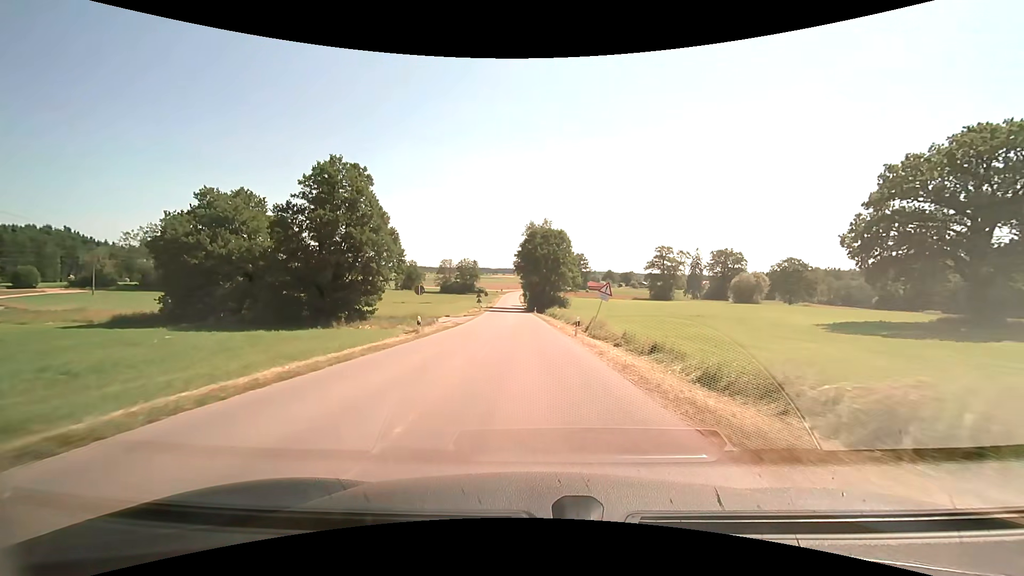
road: tertiary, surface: asphalt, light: Day
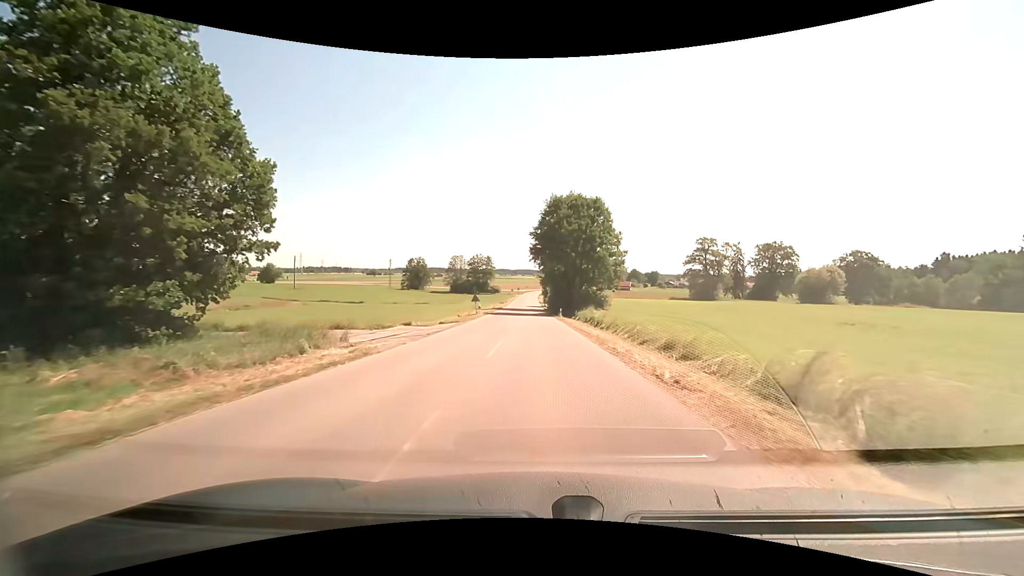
(-0.5, +24.8) m; -2°
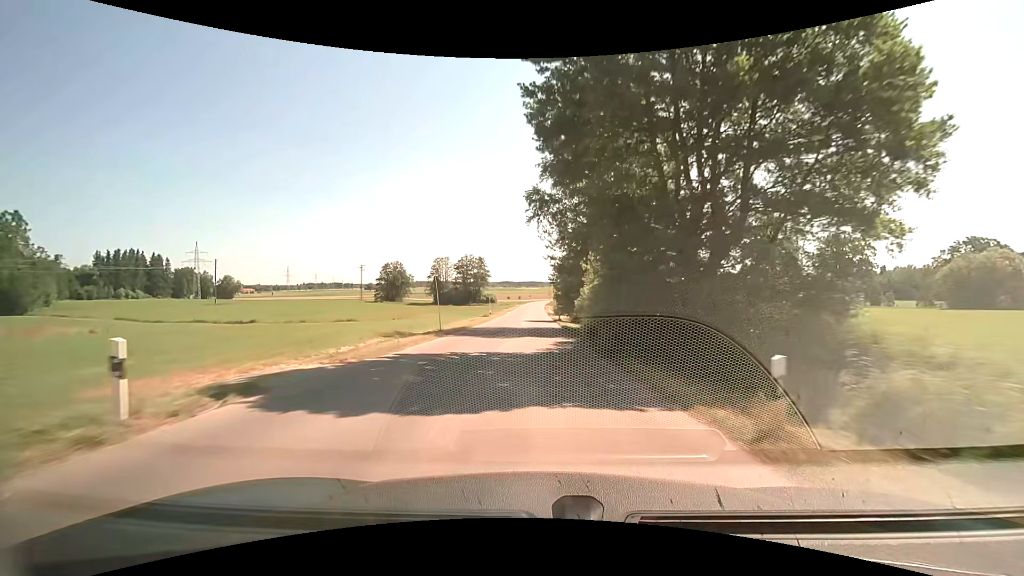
(-0.4, +43.9) m; -1°
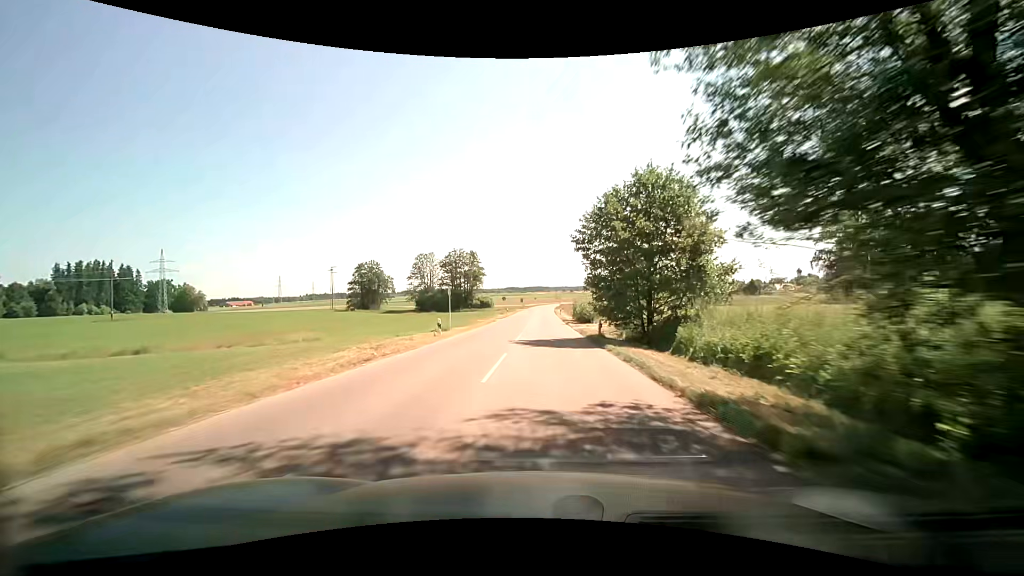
(-0.3, +32.7) m; -1°
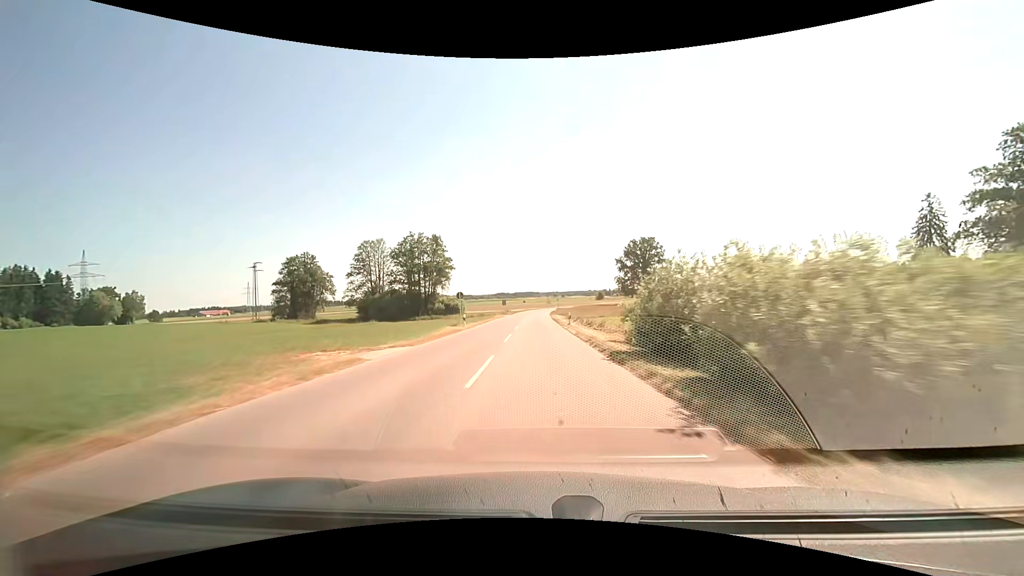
(+0.4, +37.3) m; +1°
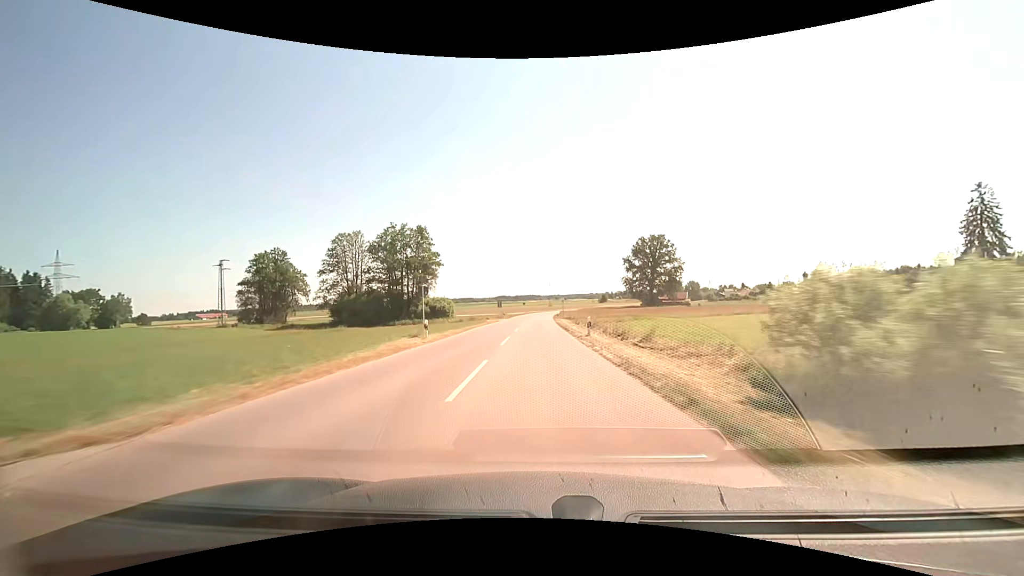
(-0.1, +13.4) m; 0°
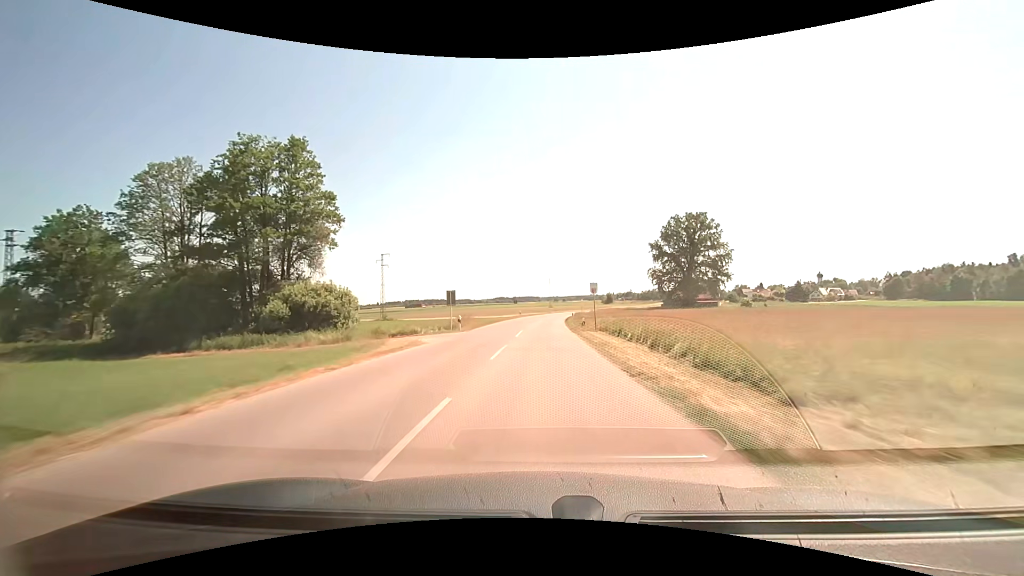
(0.0, +42.6) m; 0°
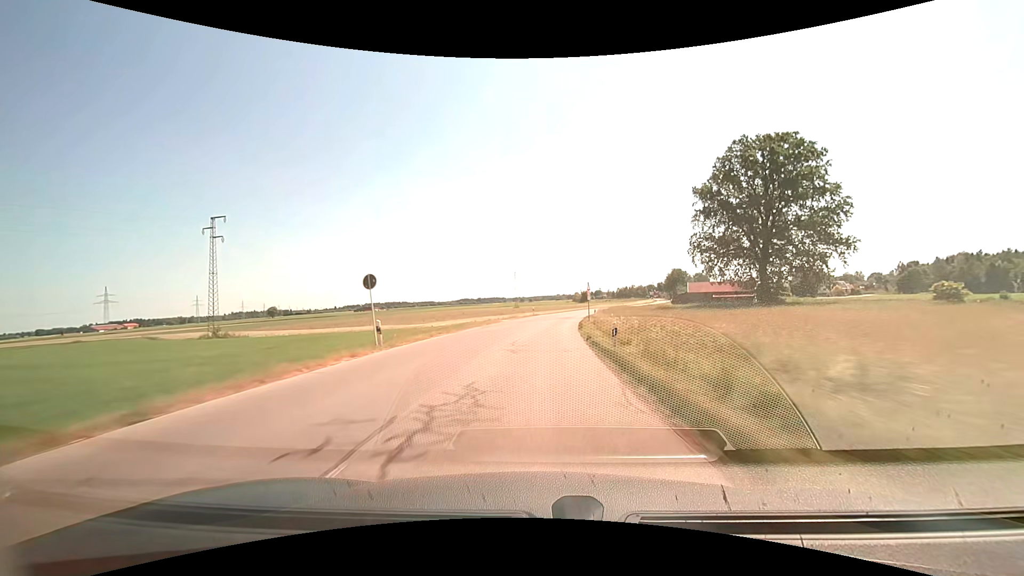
(+1.5, +60.2) m; +4°
(0, +10) (0, +20) (+1, +30) (+2, +40) (+3, +50) (+4, +60) (+6, +70) (+7, +79) (+9, +89) (+12, +99) m
